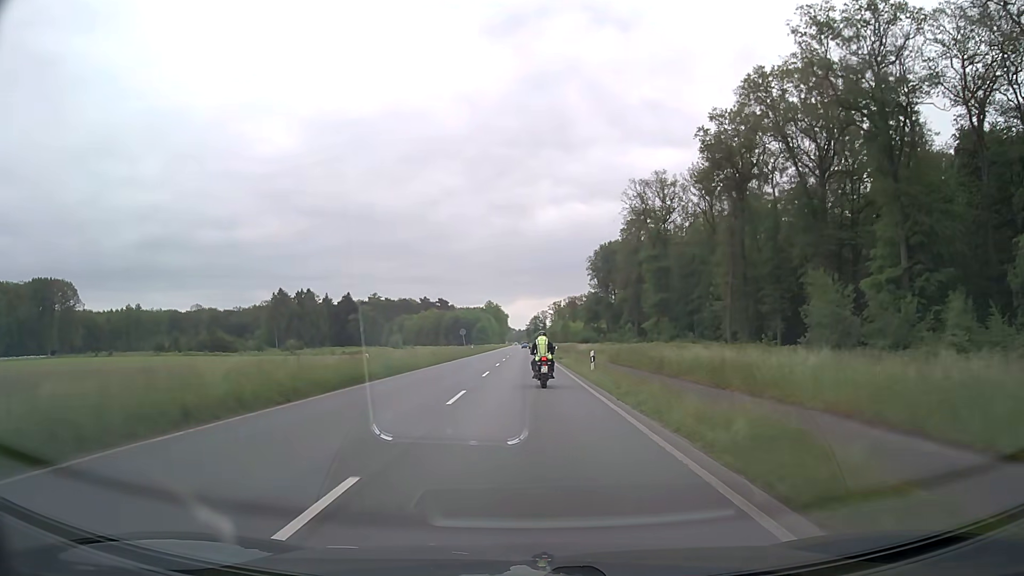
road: primary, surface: asphalt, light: Day
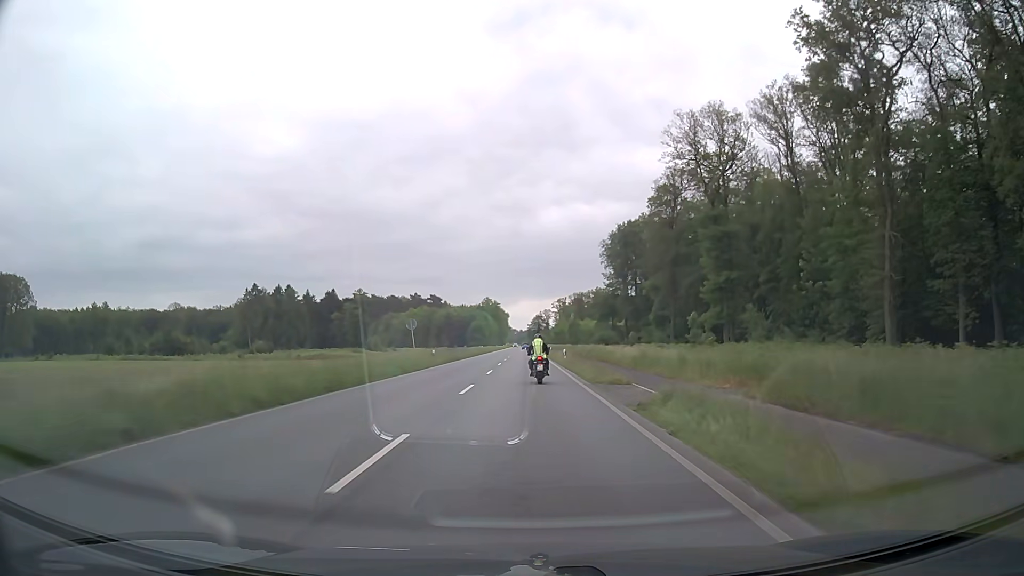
(-0.1, +33.0) m; 0°
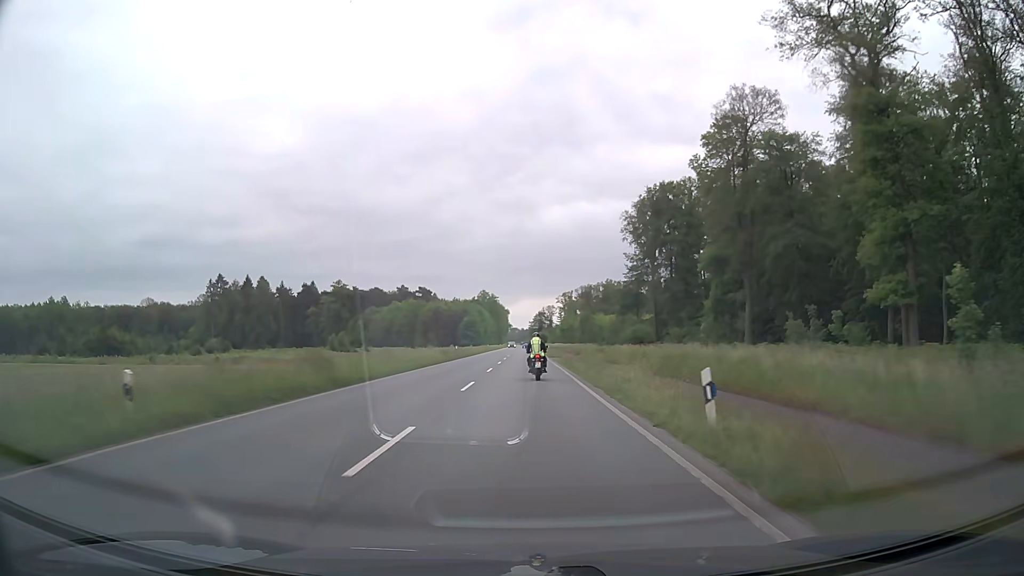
(-0.1, +35.7) m; 0°
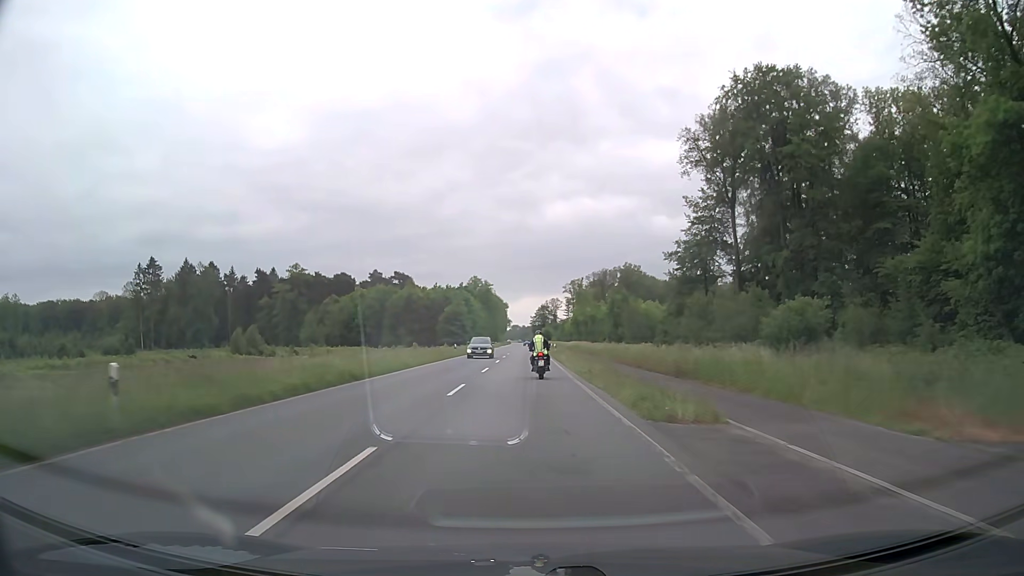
(-0.1, +50.6) m; 0°
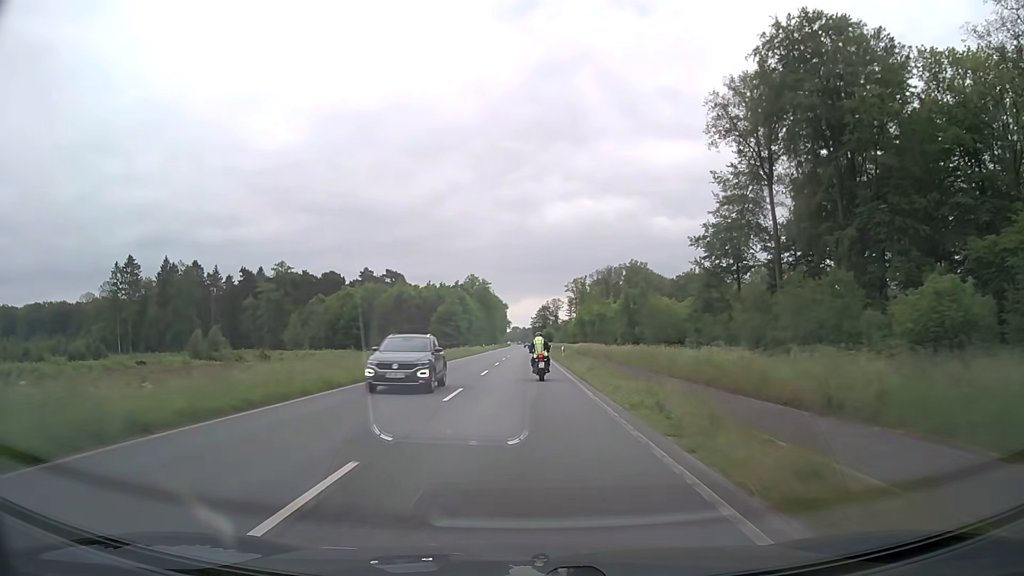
(0.0, +12.9) m; 0°
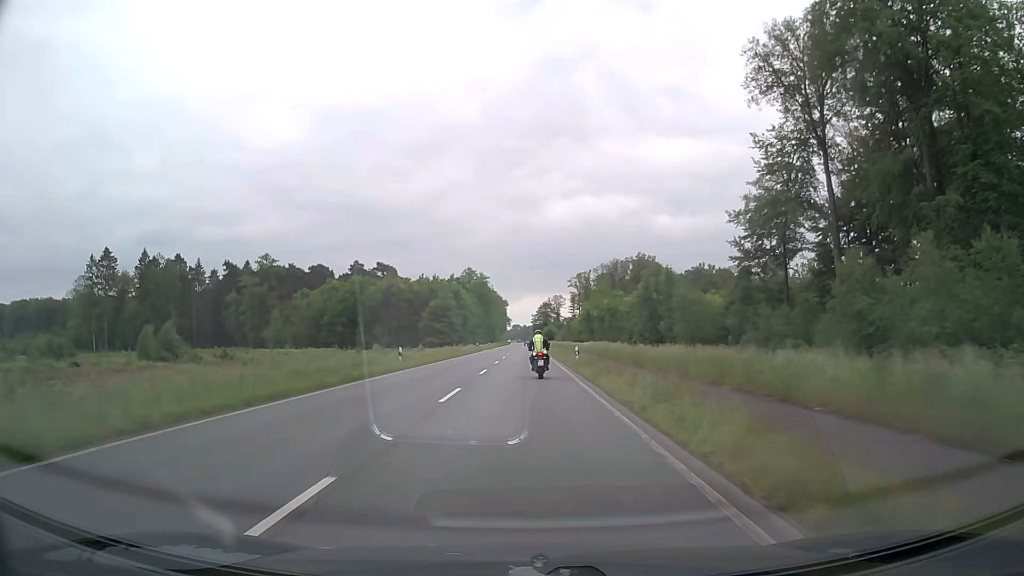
(0.0, +13.0) m; 0°
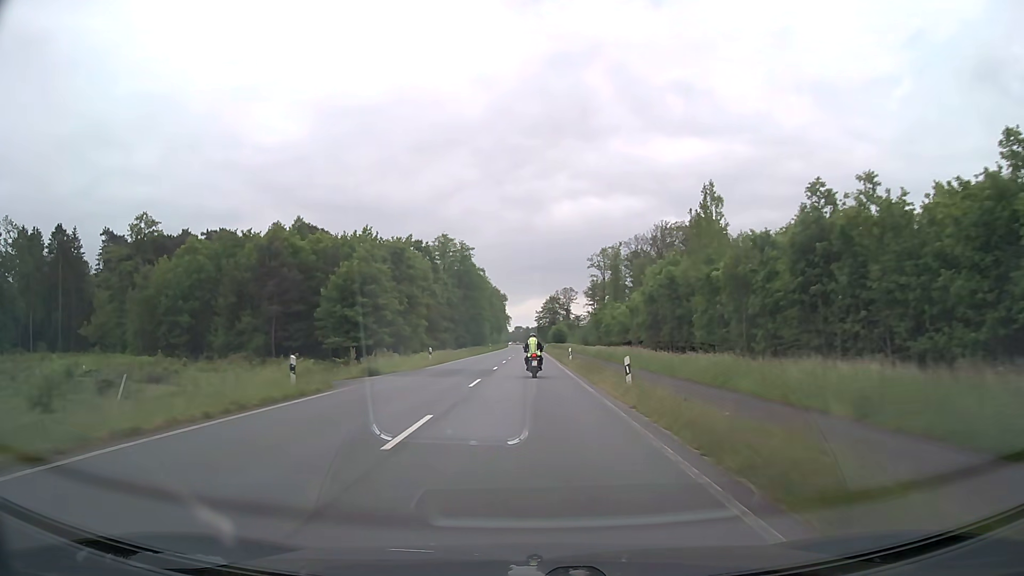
(0.0, +66.5) m; 0°
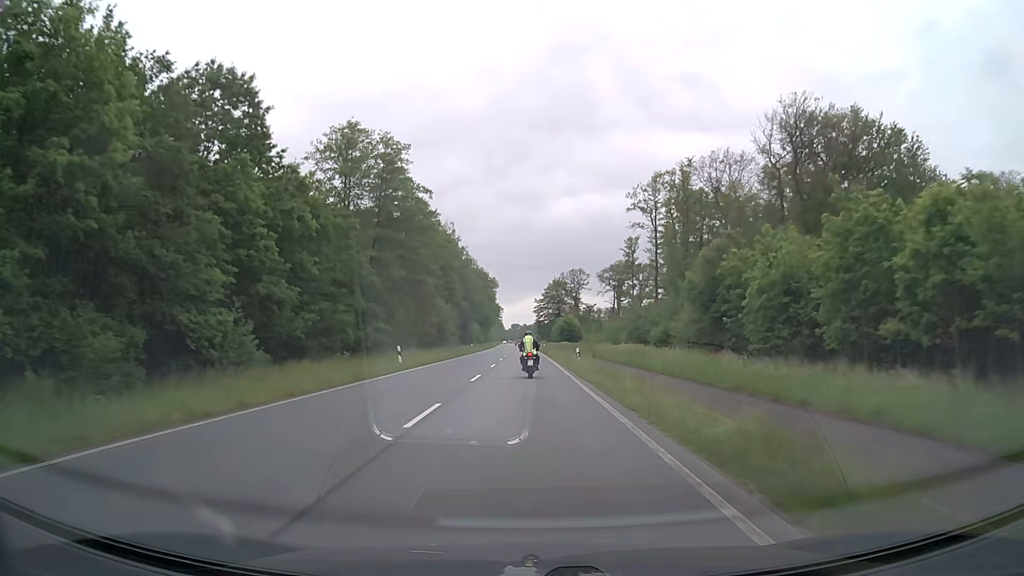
(+0.4, +70.2) m; 0°
(0, +10) (0, +20) (0, +30) (0, +40) (0, +50) (0, +60) (-1, +70) (-1, +80) (-1, +90) (-1, +100) m
